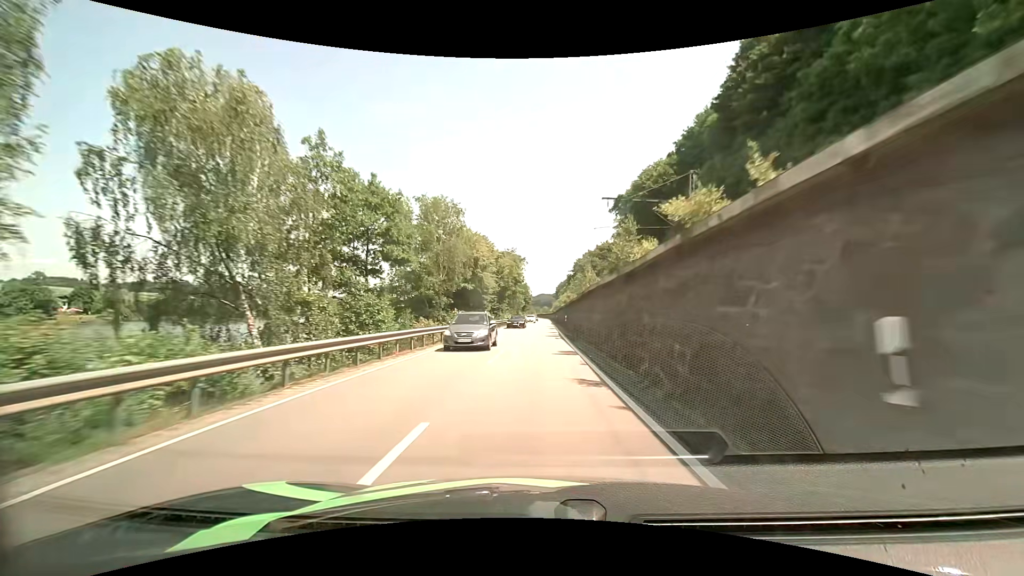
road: primary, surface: asphalt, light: Day
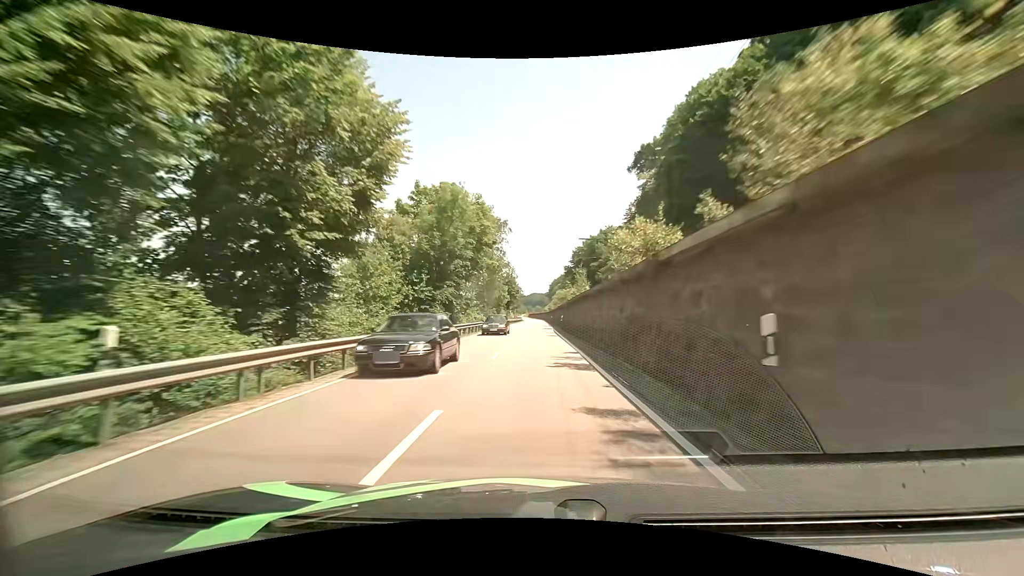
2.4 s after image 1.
(+0.4, +47.0) m; +1°
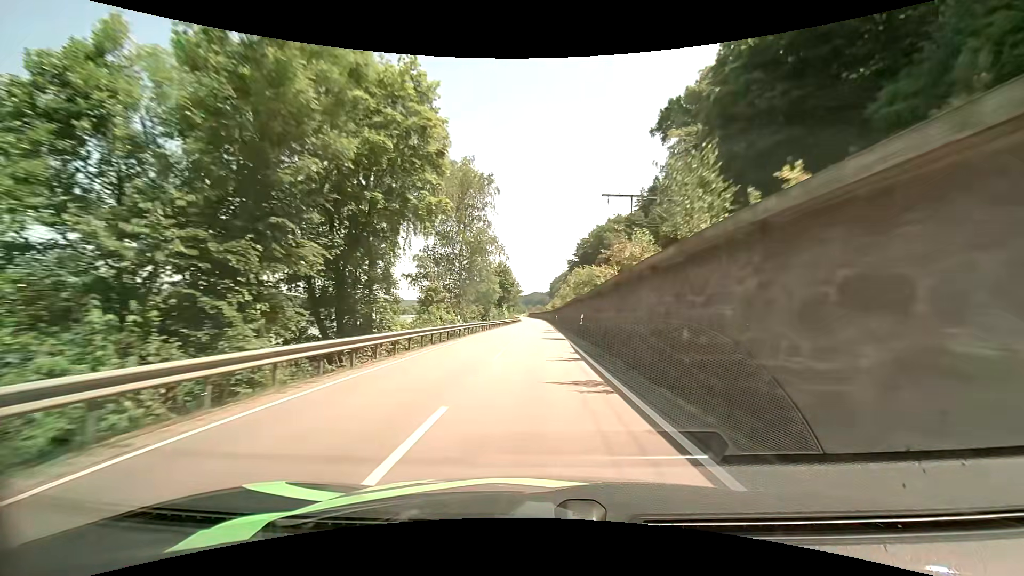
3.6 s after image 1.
(0.0, +23.6) m; 0°
(0, +10) (0, +20) (0, +30) (0, +40) (0, +50) (0, +60) (0, +70) (0, +80) (0, +90) (0, +100) m
